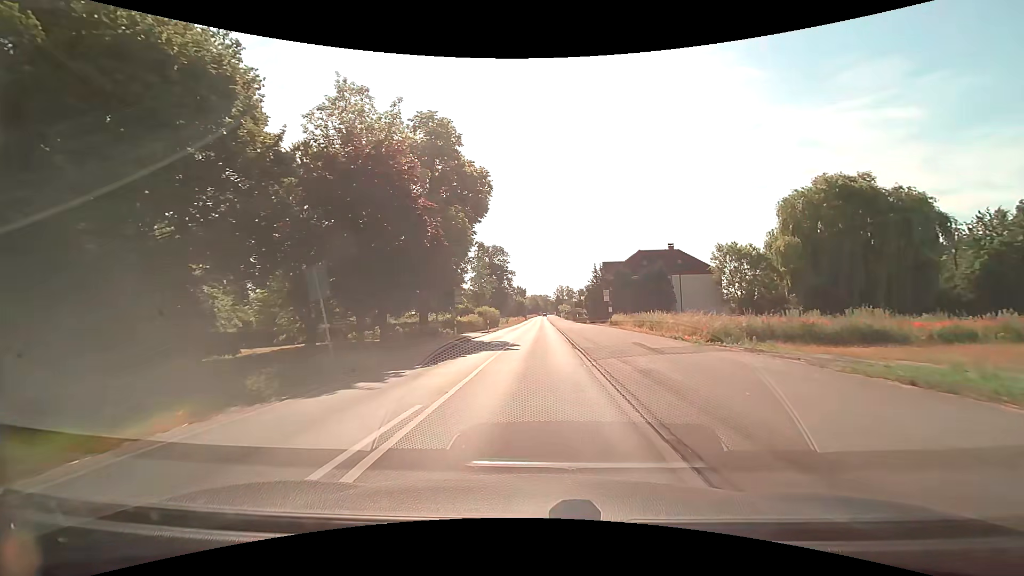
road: tertiary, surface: asphalt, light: Day
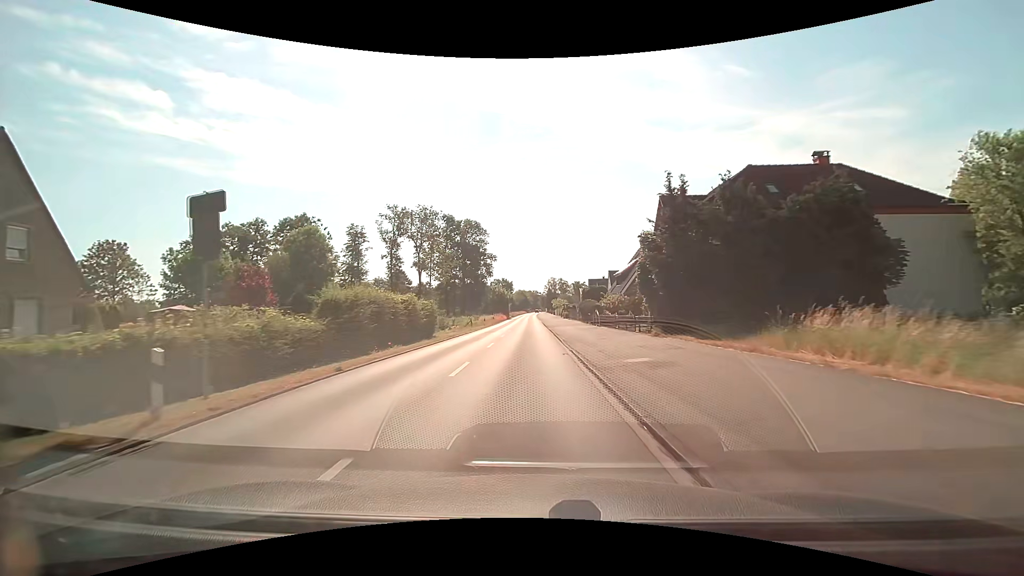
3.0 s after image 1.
(+0.7, +39.8) m; +1°
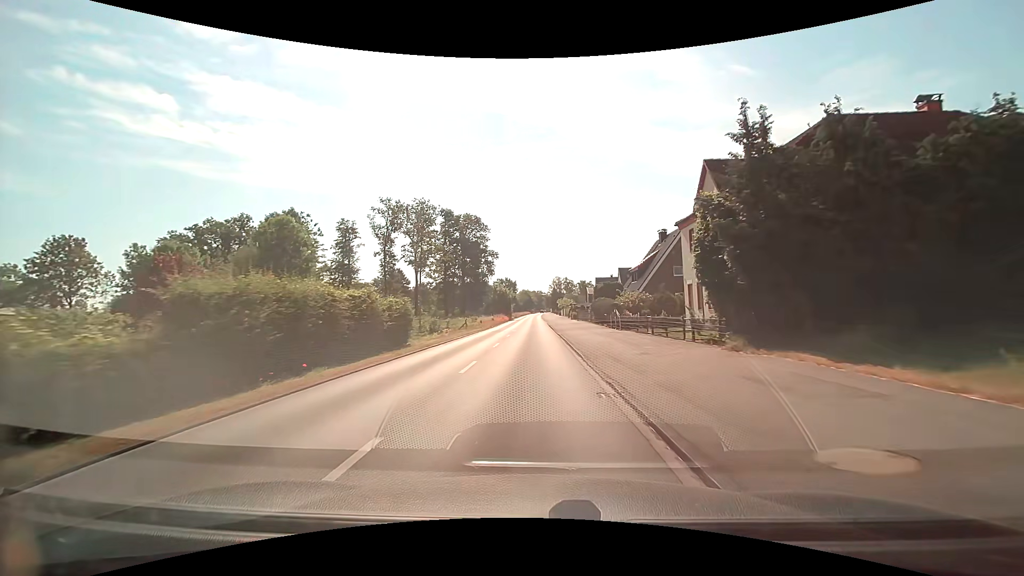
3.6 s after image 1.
(-0.1, +8.0) m; -1°
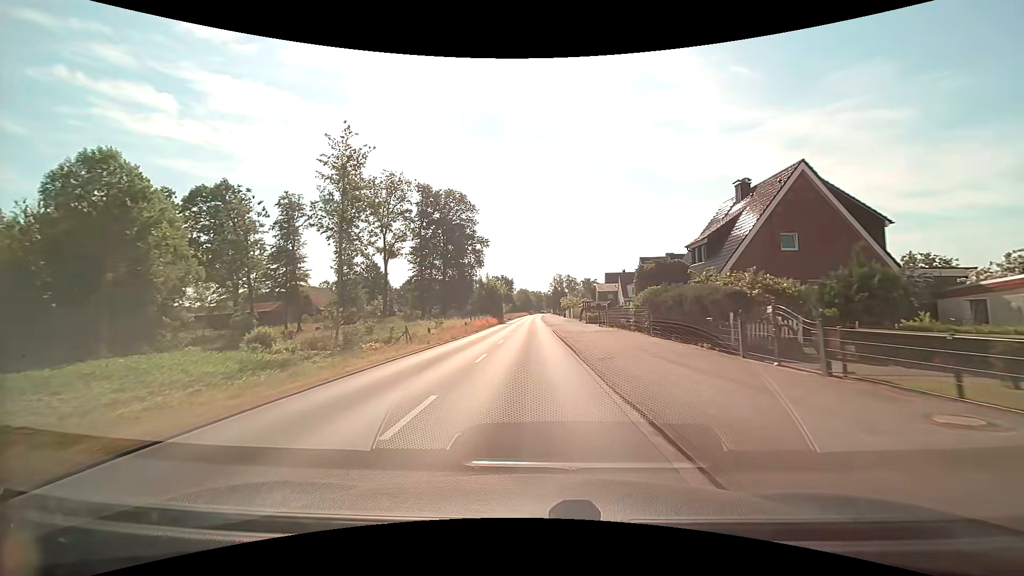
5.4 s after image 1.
(0.0, +23.2) m; 0°
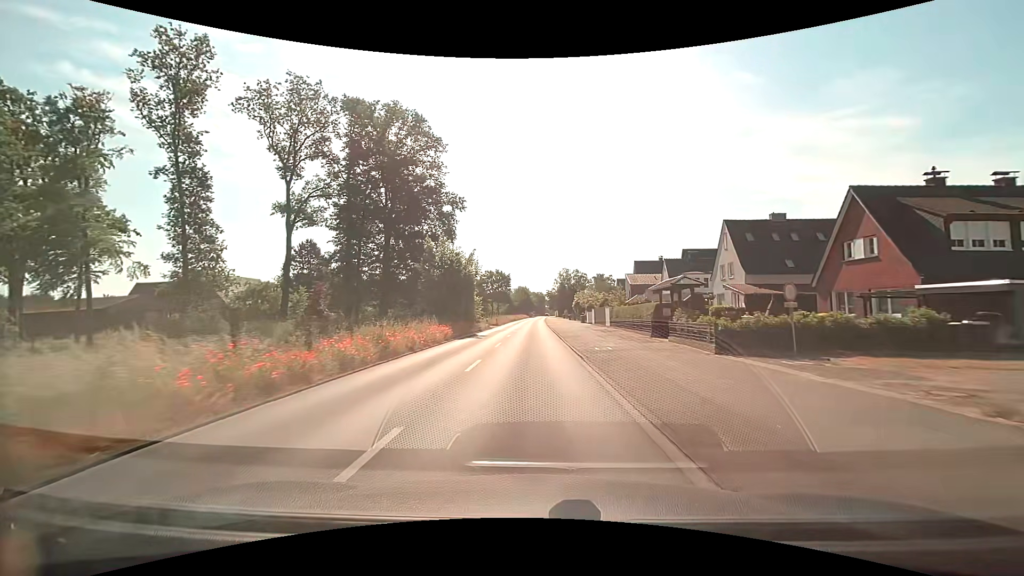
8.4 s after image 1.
(-0.1, +37.3) m; 0°
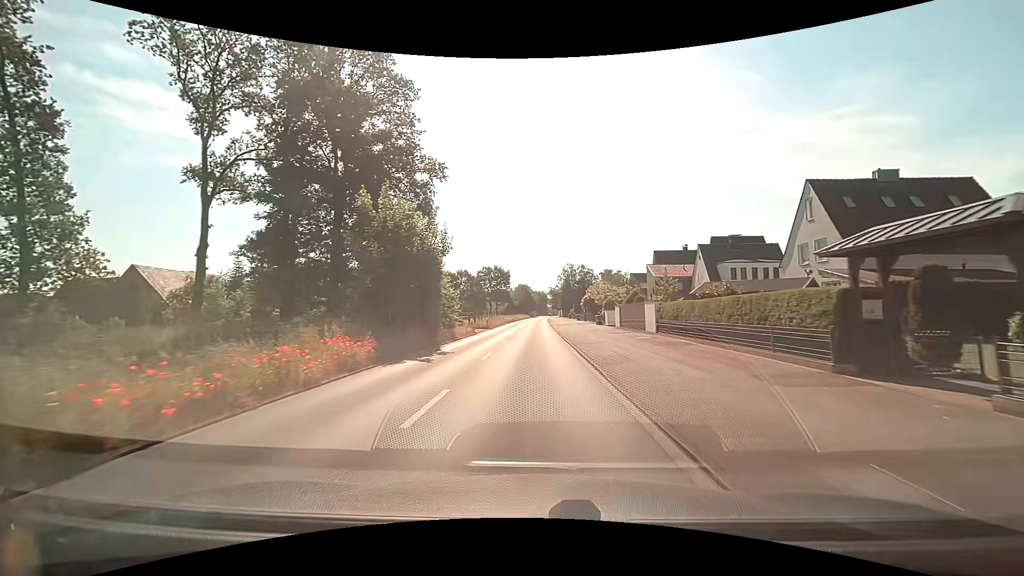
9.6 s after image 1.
(0.0, +14.5) m; 0°
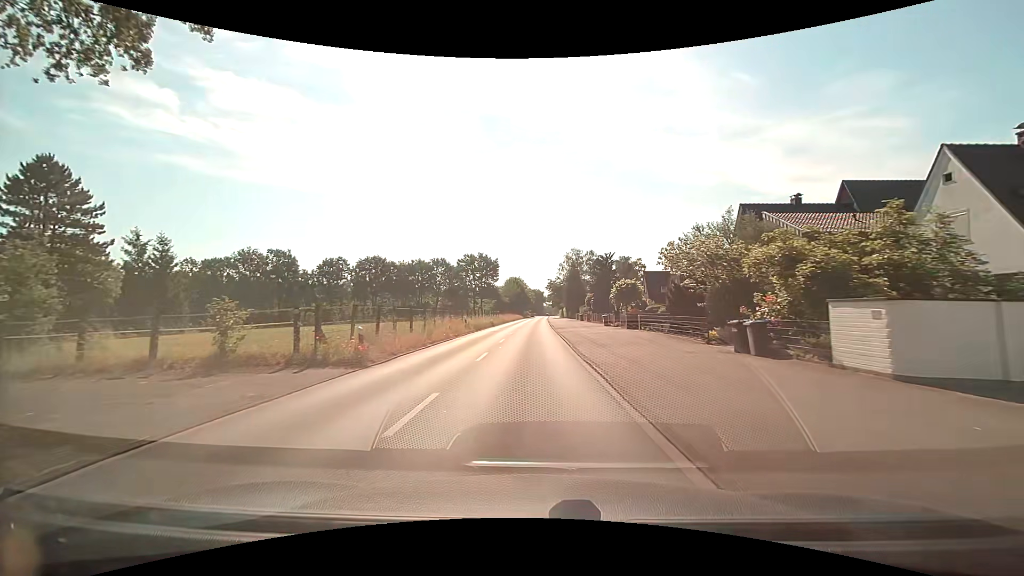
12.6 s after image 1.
(+0.2, +35.3) m; +1°
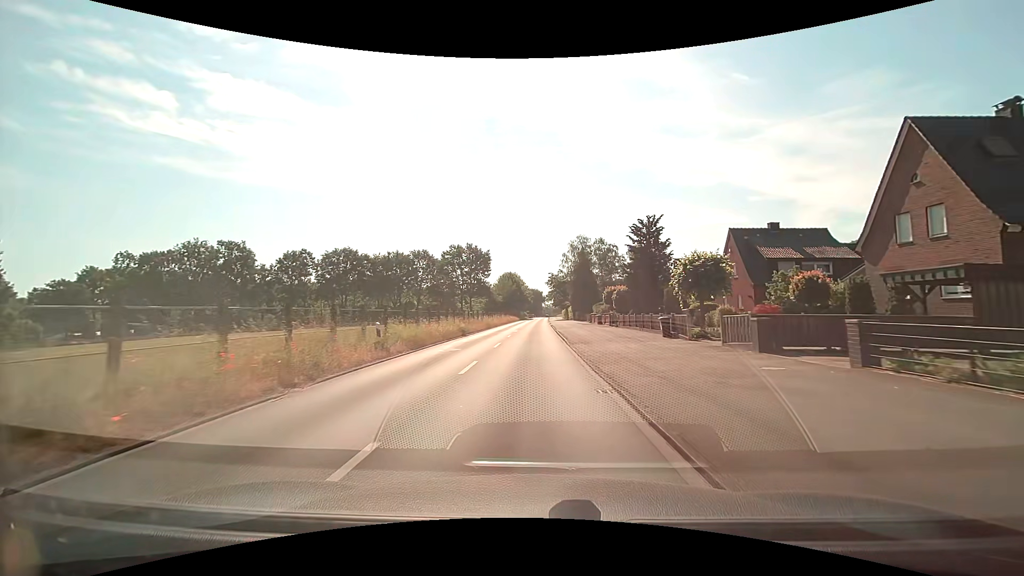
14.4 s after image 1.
(+0.1, +20.6) m; 0°
(0, +10) (0, +20) (0, +30) (0, +40) (0, +50) (0, +60) (+1, +70) (+1, +80) (+1, +90) (+1, +100) m
